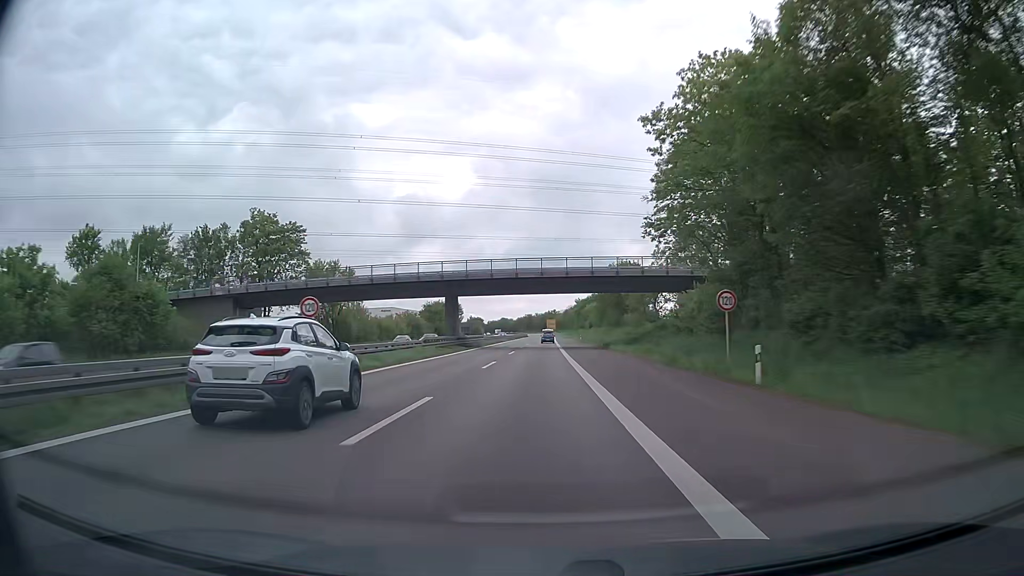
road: trunk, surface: asphalt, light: Day
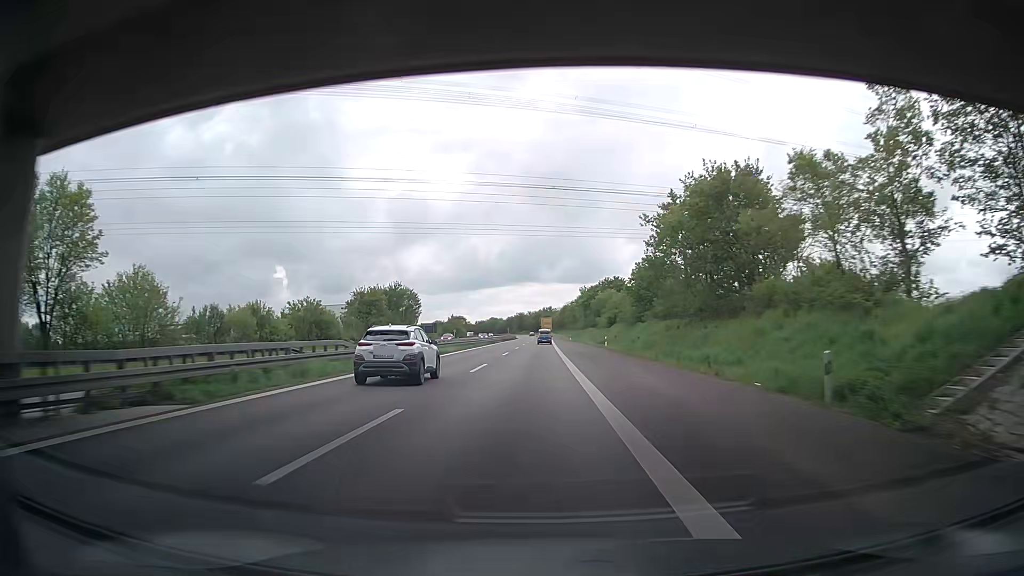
(+0.2, +56.4) m; 0°
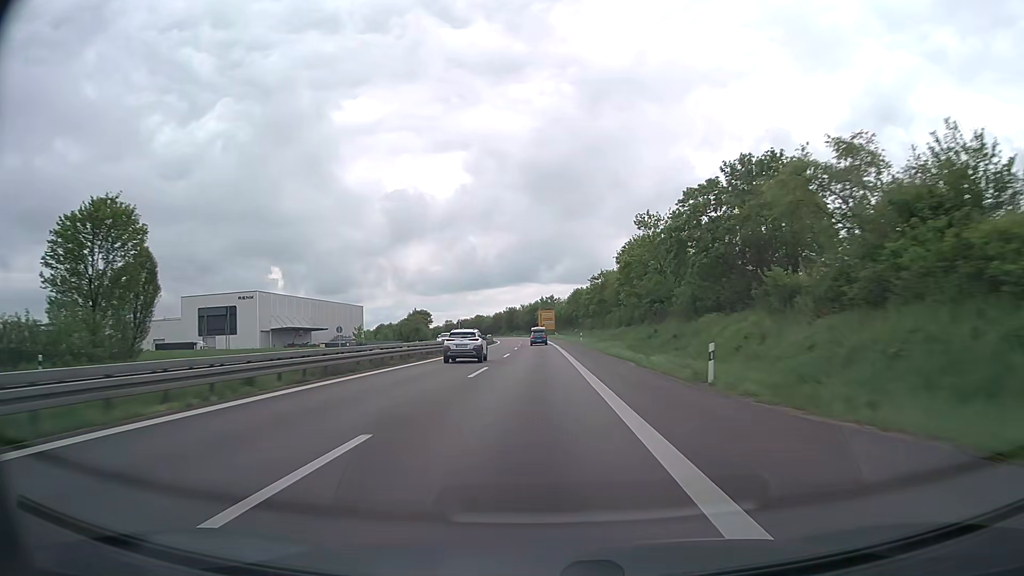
(0.0, +93.6) m; 0°
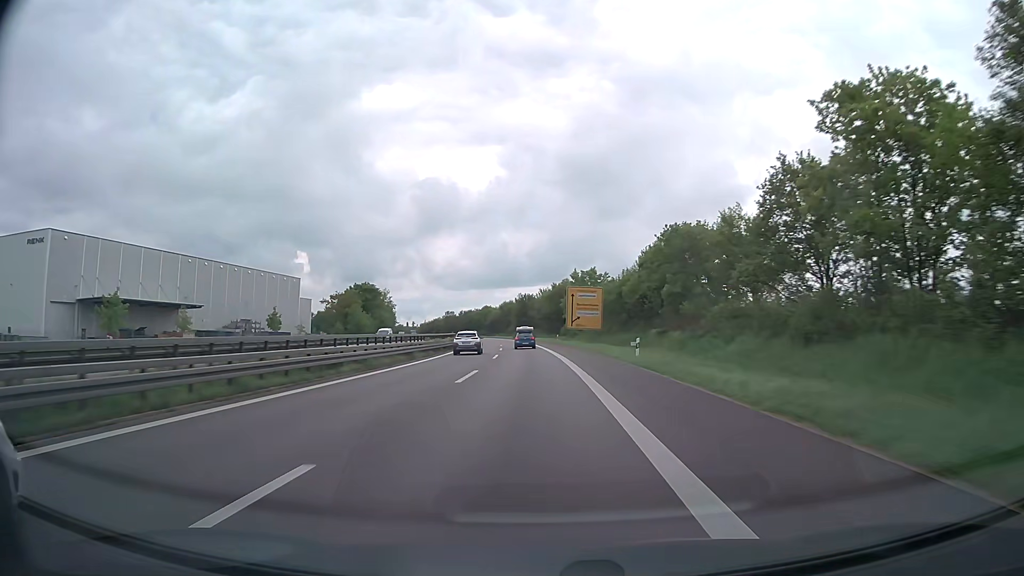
(-1.0, +92.6) m; -2°
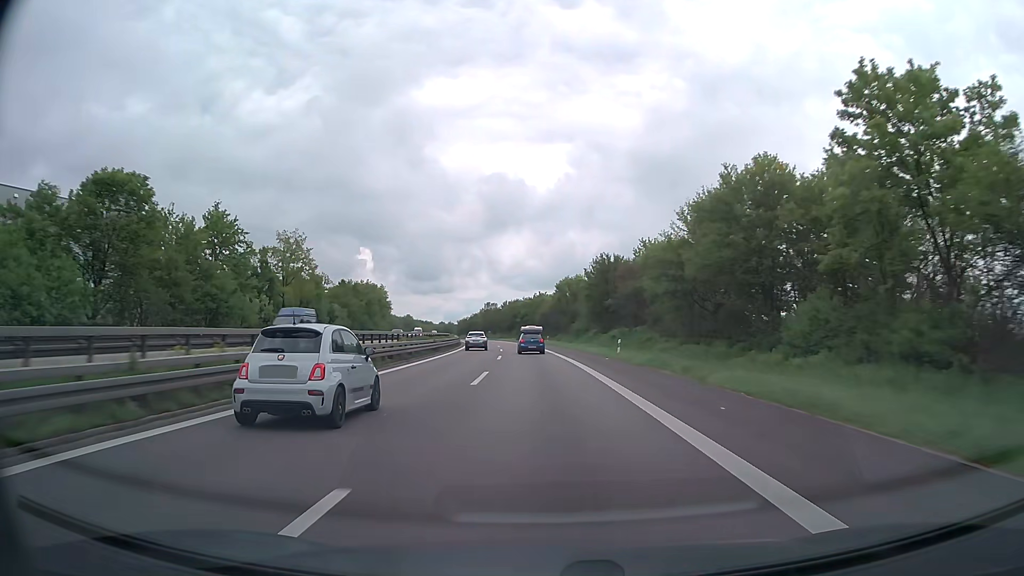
(-4.0, +91.5) m; -5°
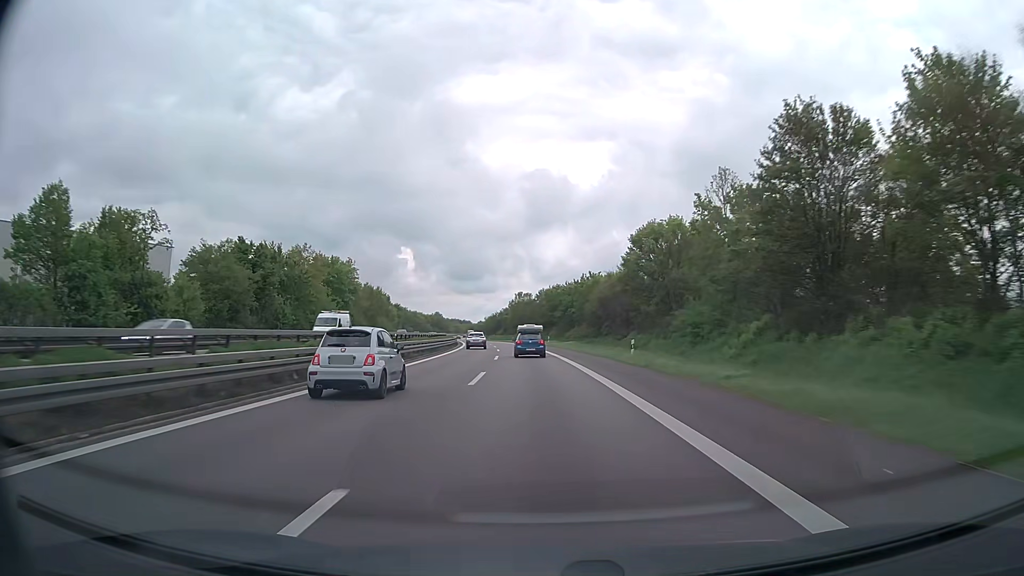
(-1.6, +54.3) m; -4°
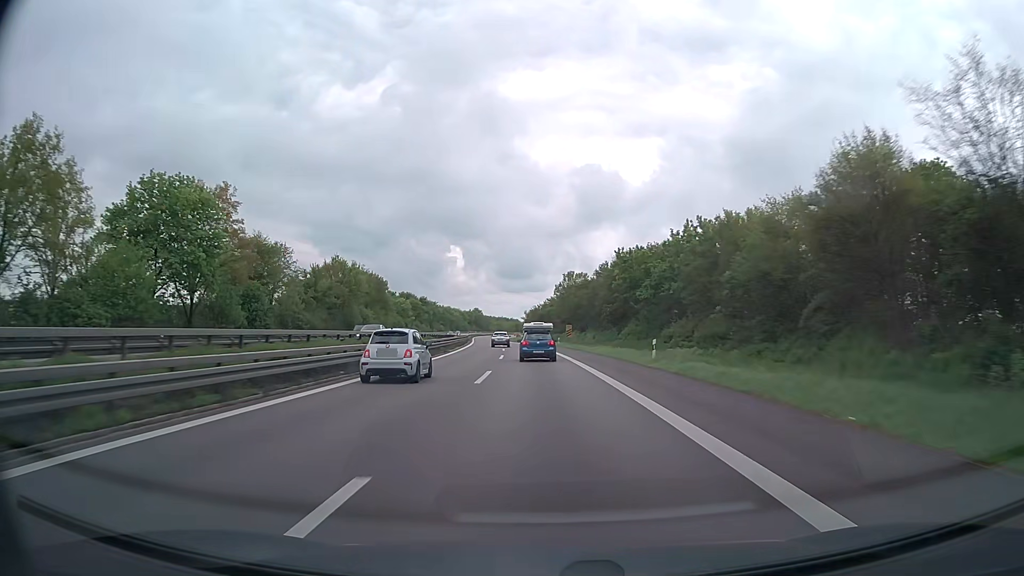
(-1.8, +53.7) m; -4°
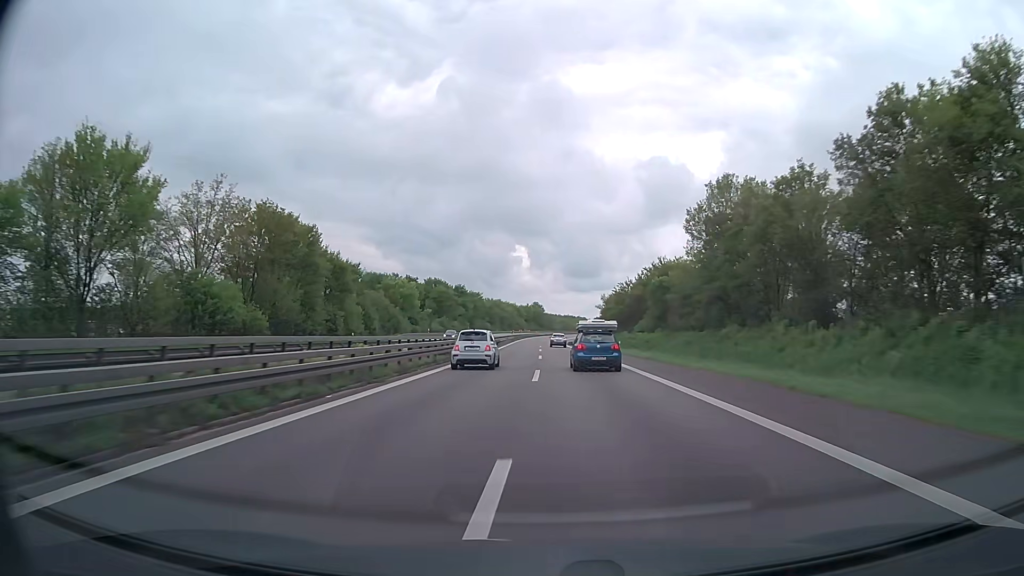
(-3.8, +71.2) m; -6°
(0, +10) (0, +20) (0, +30) (-1, +40) (-1, +50) (-1, +60) (-1, +70) (-2, +80) (-2, +90) (-2, +100) m
